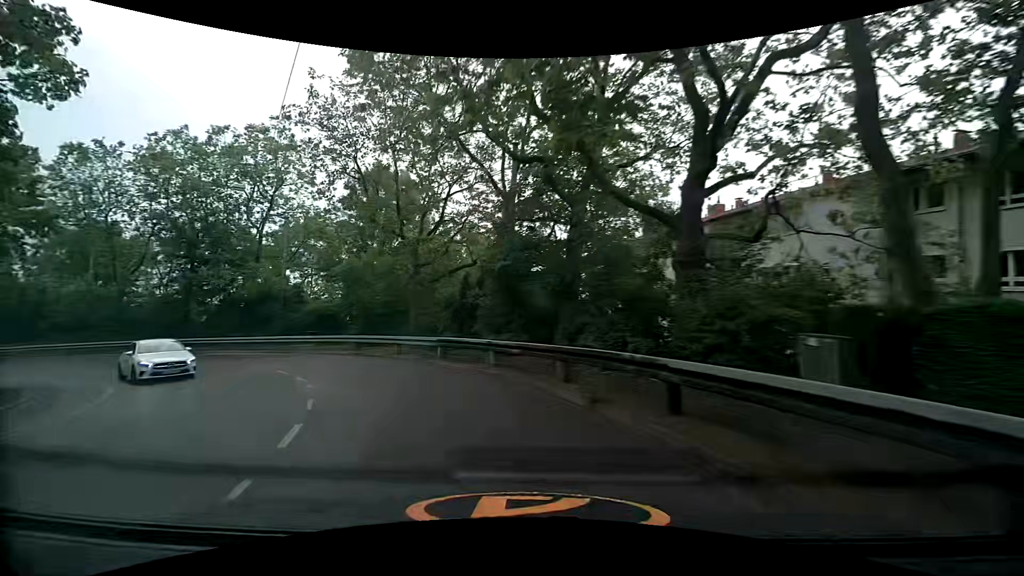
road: secondary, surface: asphalt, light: Day
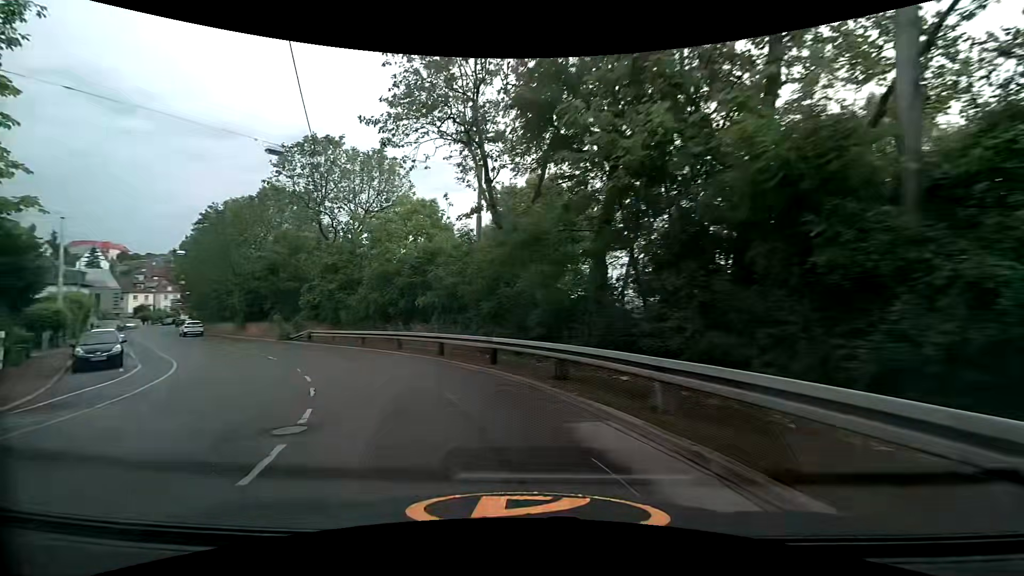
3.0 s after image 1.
(-13.1, +25.2) m; -53°
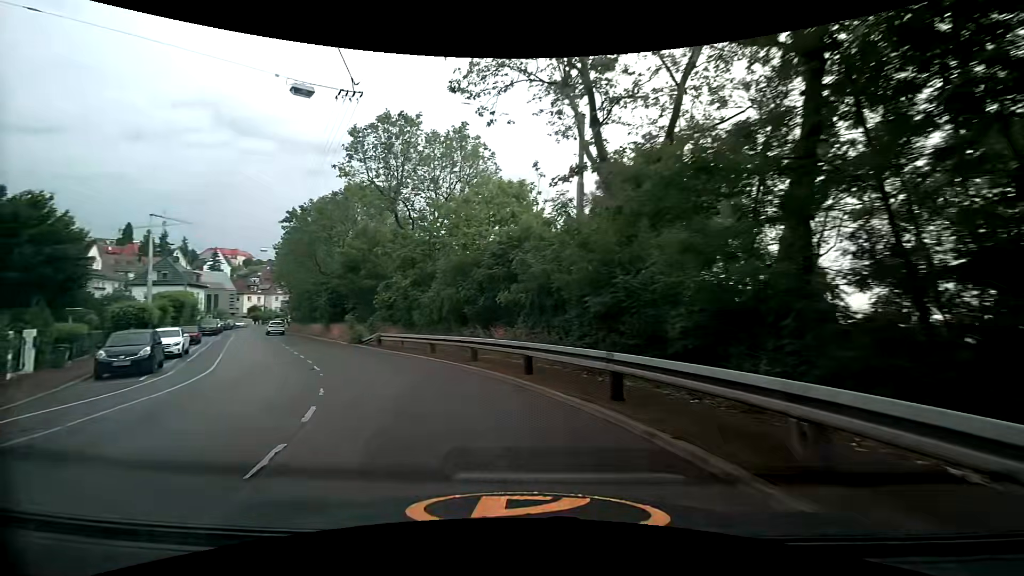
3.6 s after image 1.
(-0.6, +6.0) m; -11°
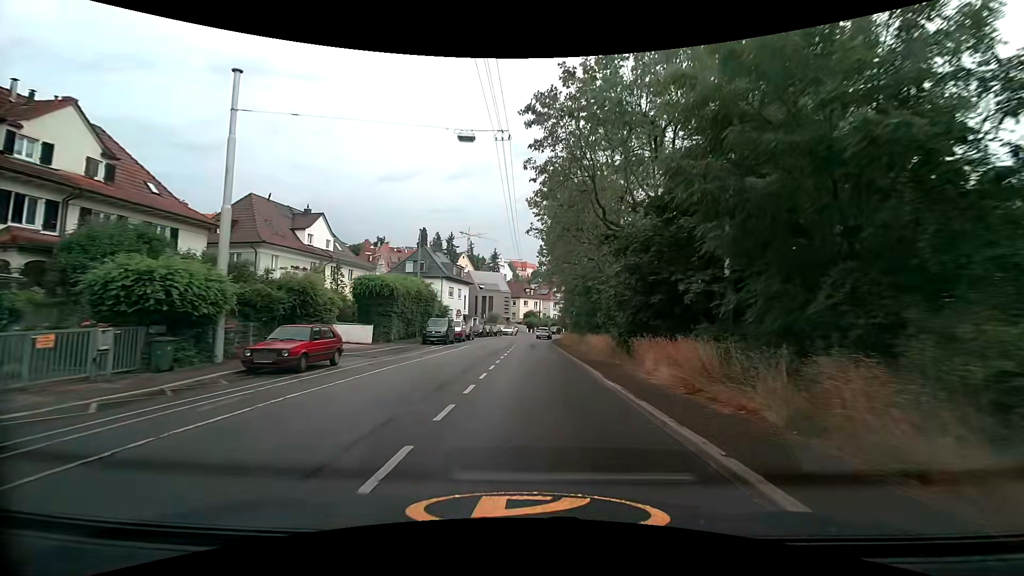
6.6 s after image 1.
(-11.5, +29.1) m; -31°
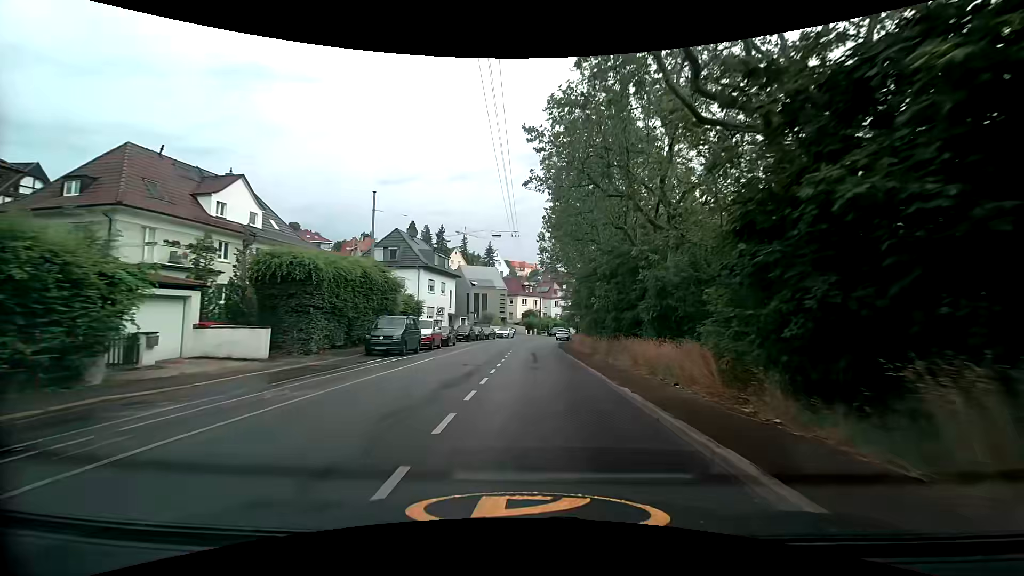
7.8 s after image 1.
(0.0, +13.0) m; 0°
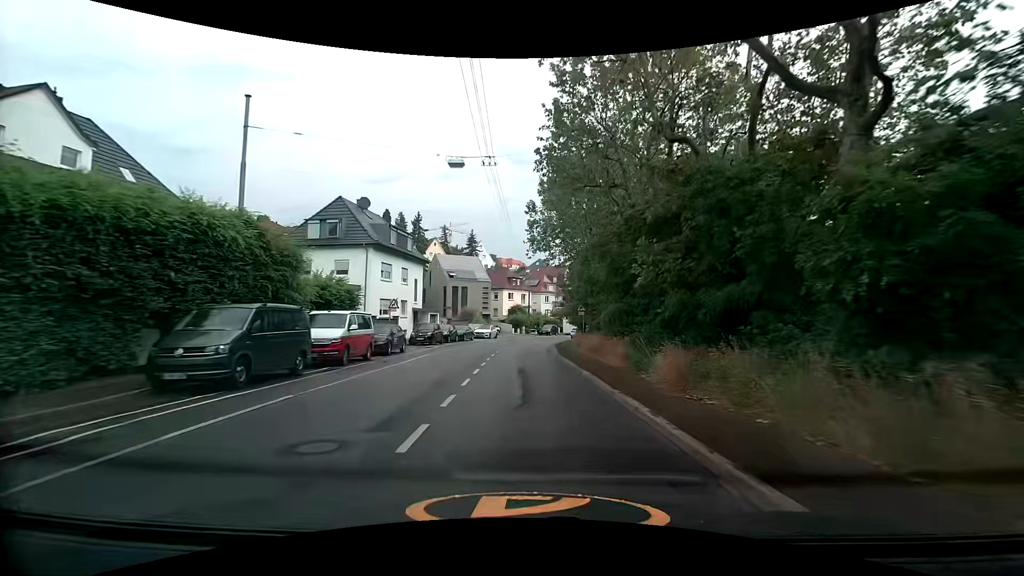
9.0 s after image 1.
(+0.1, +13.1) m; +2°
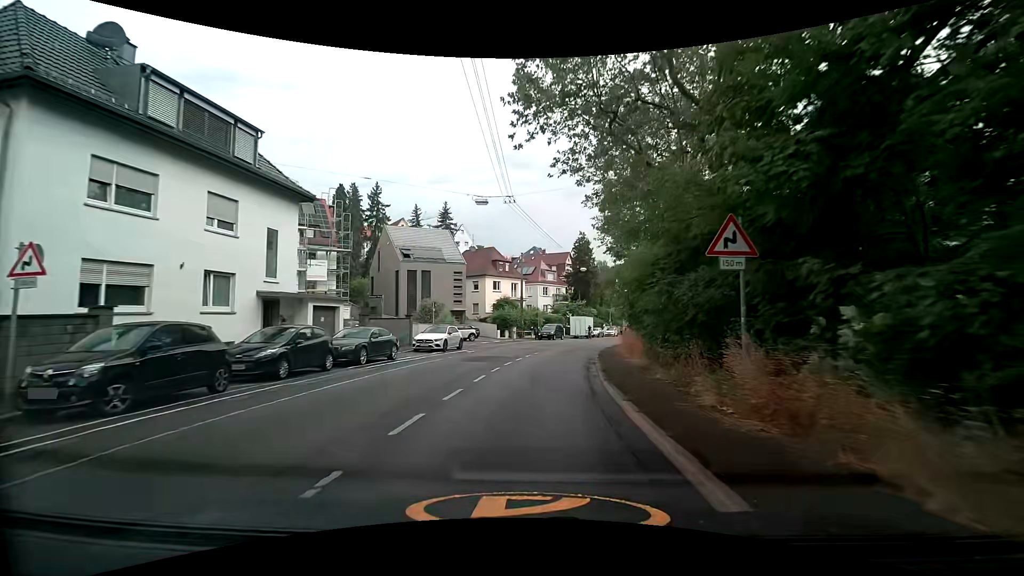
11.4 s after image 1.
(+0.1, +26.4) m; 0°
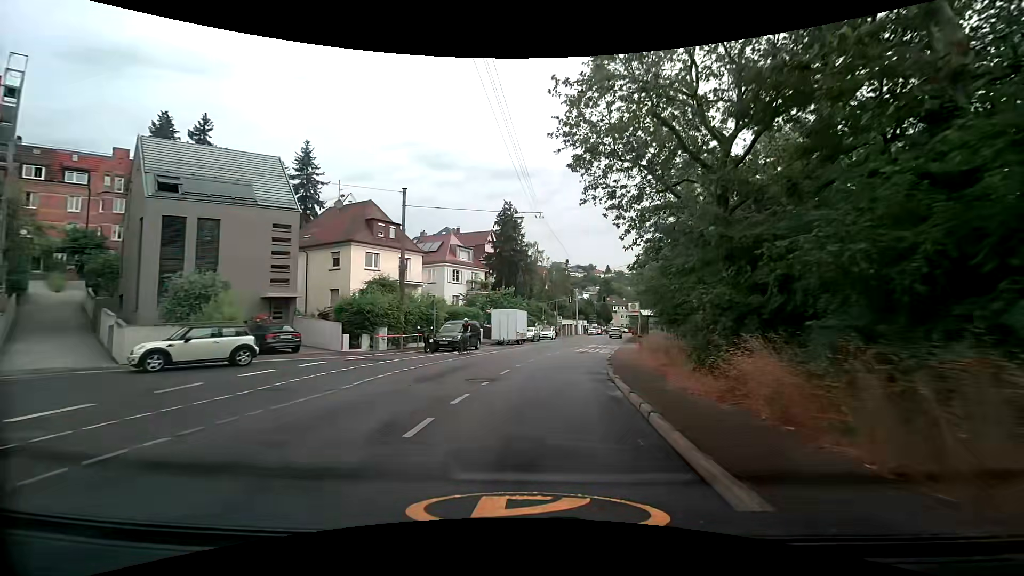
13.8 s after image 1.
(+1.7, +25.8) m; +9°
(0, +10) (+1, +20) (+3, +30) (+5, +40) (+7, +49) (+9, +59) (+12, +69) (+14, +79) (+16, +88) (+18, +98) m
